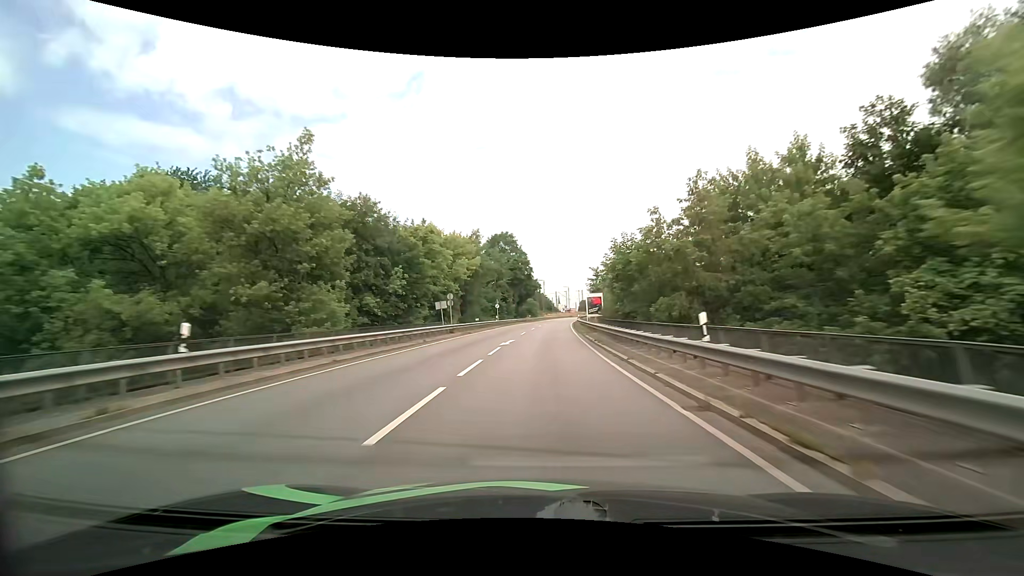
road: primary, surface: asphalt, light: Day
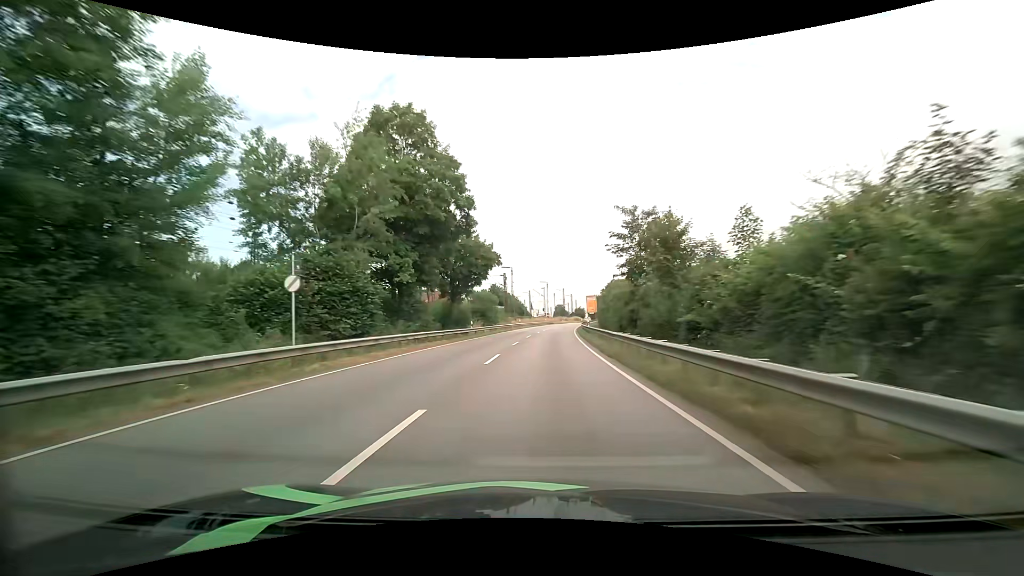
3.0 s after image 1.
(+1.5, +56.5) m; +3°
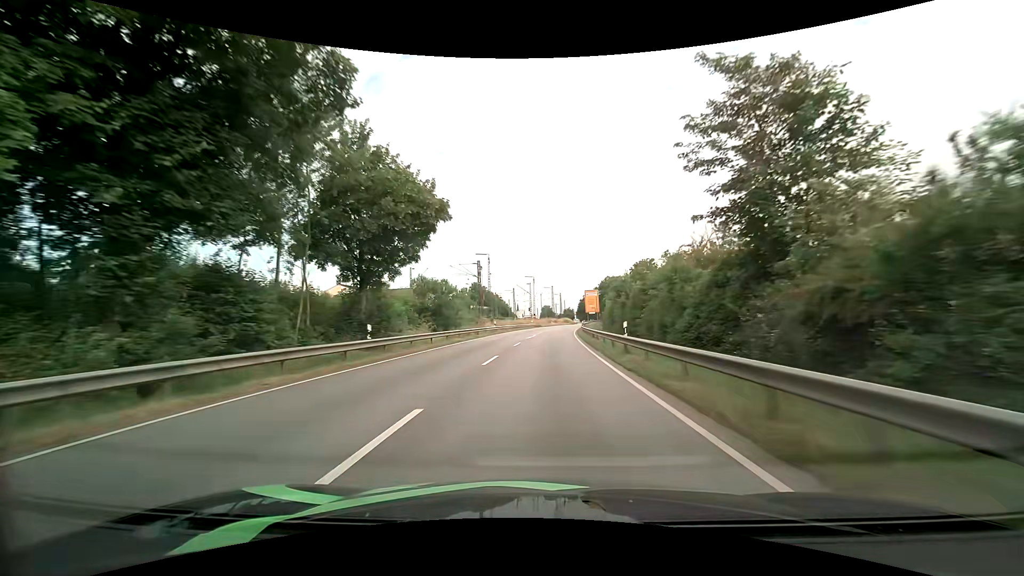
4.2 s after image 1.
(+0.3, +23.1) m; +1°
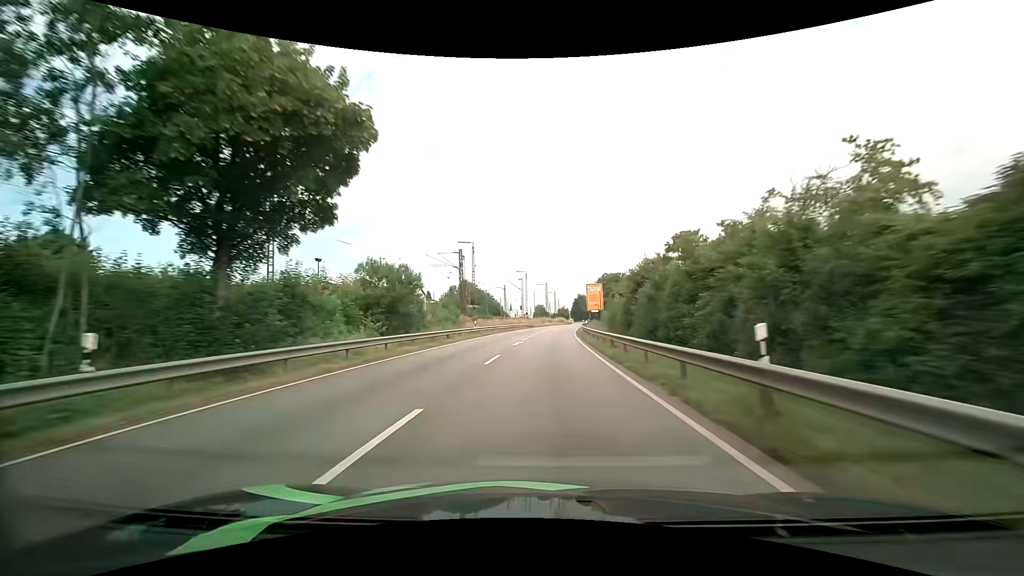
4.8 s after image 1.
(+0.1, +11.9) m; +1°
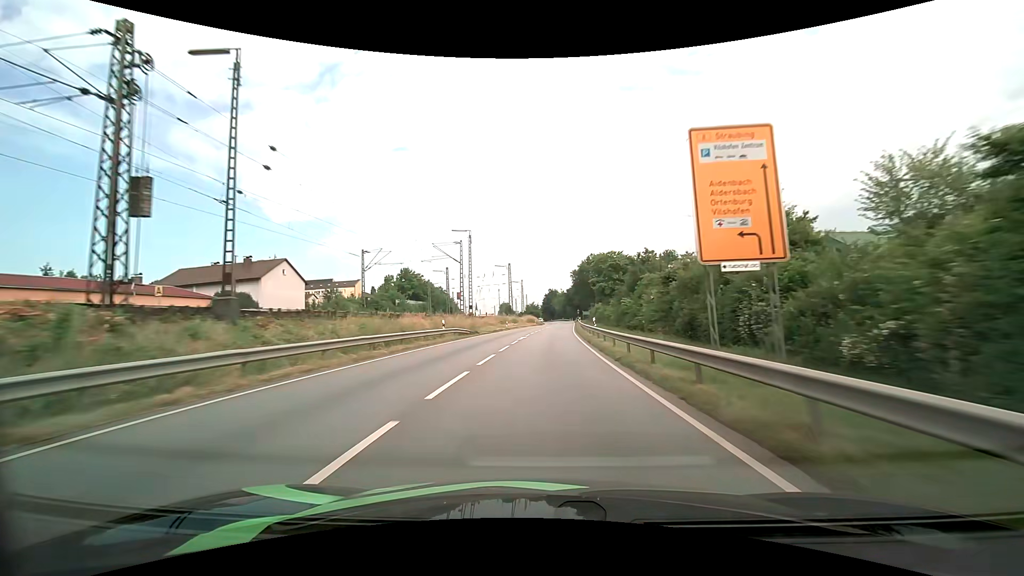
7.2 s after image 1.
(+1.5, +49.8) m; +4°
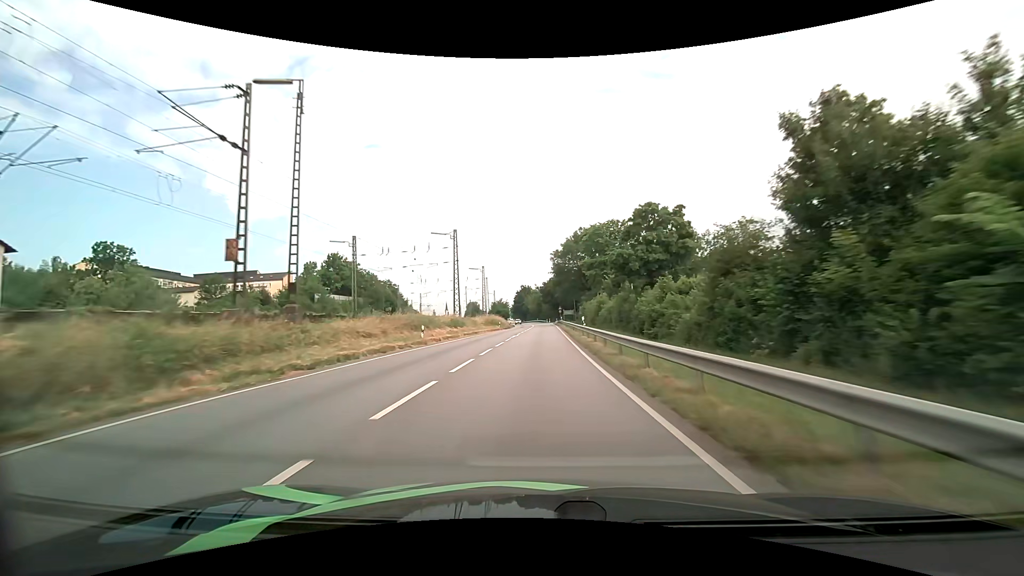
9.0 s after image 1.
(+1.2, +37.7) m; +3°
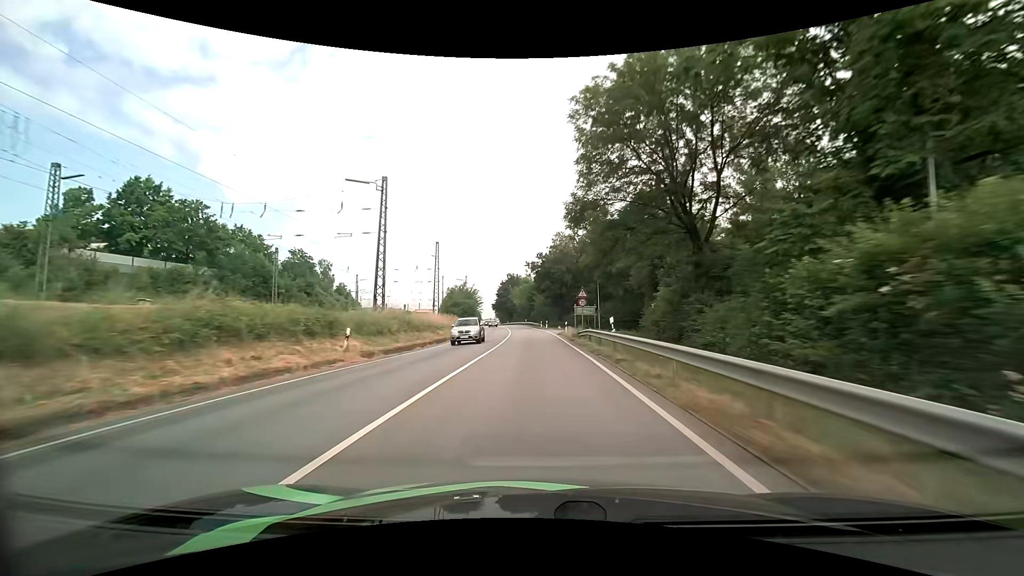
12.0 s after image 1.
(+0.5, +62.5) m; +1°
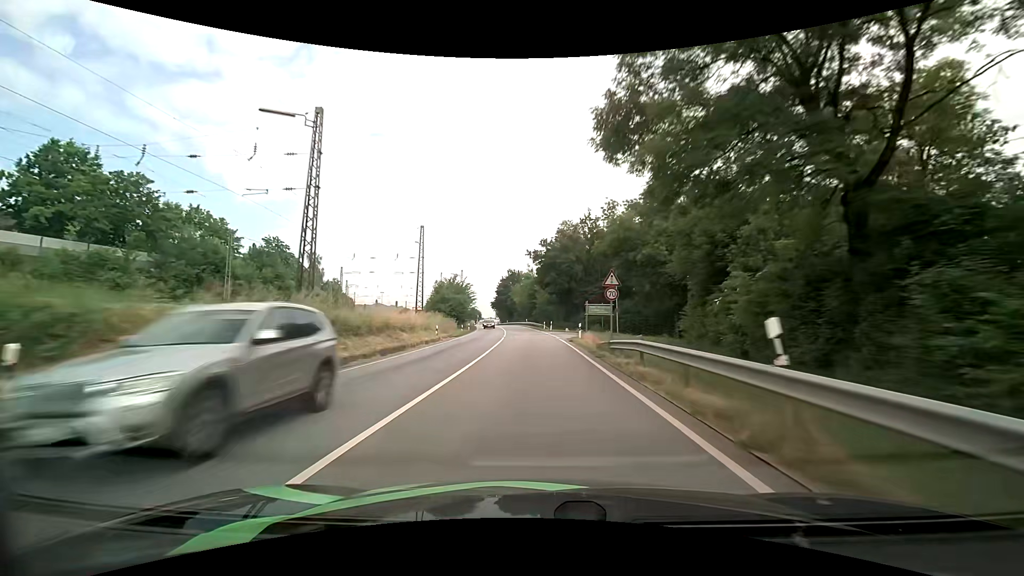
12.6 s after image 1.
(-0.1, +12.6) m; 0°
(0, +10) (0, +20) (0, +30) (-1, +40) (-1, +50) (-2, +60) (-2, +70) (-3, +80) (-5, +90) (-6, +100) m
